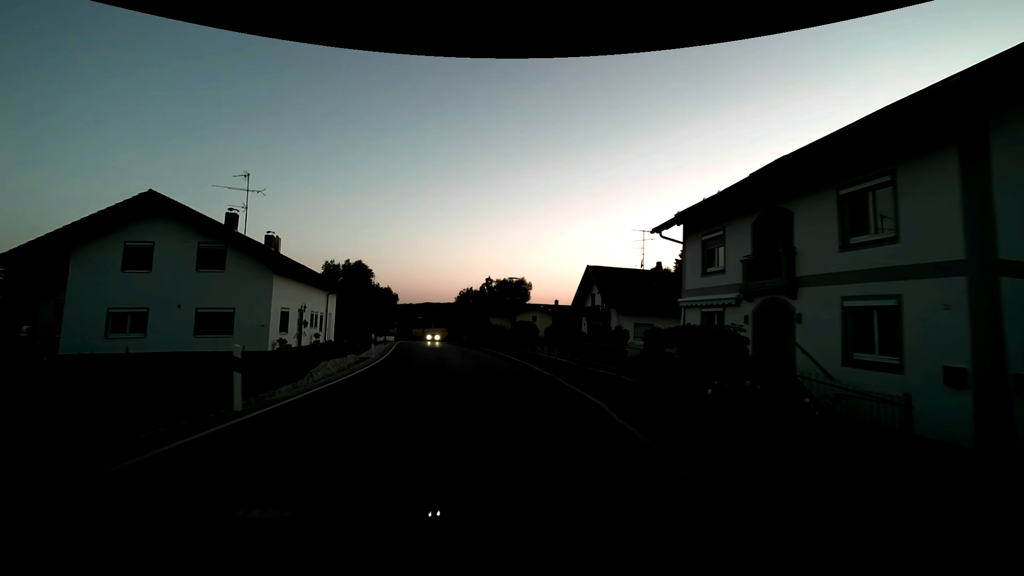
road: secondary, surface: asphalt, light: Dusk
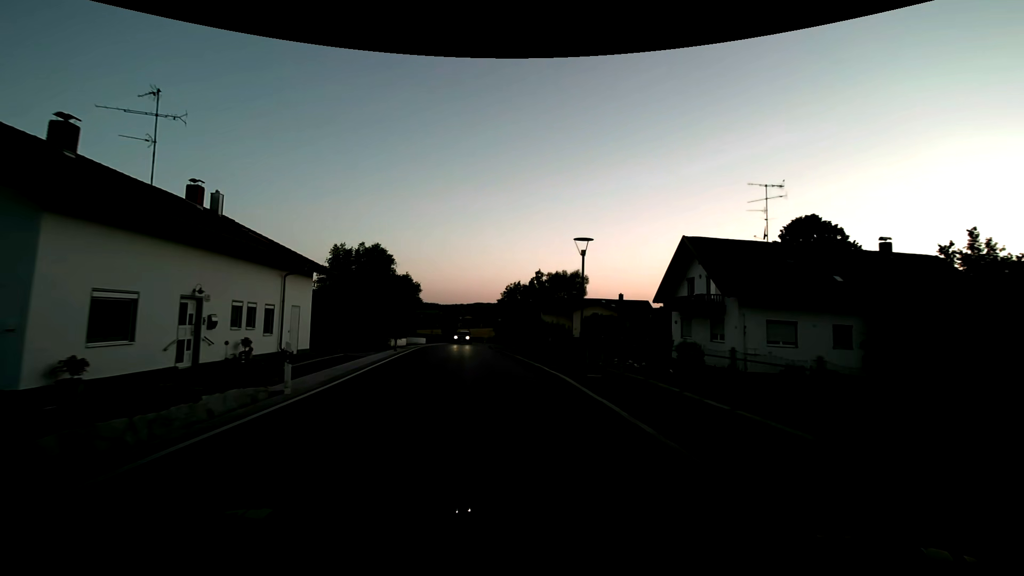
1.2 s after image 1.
(-0.7, +13.6) m; -6°
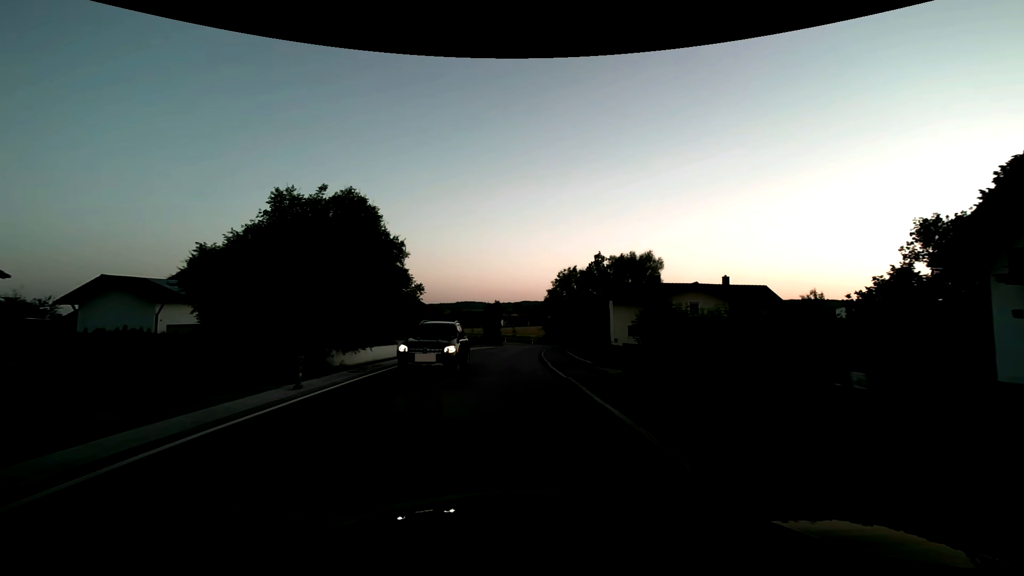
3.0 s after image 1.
(-1.1, +20.0) m; -6°
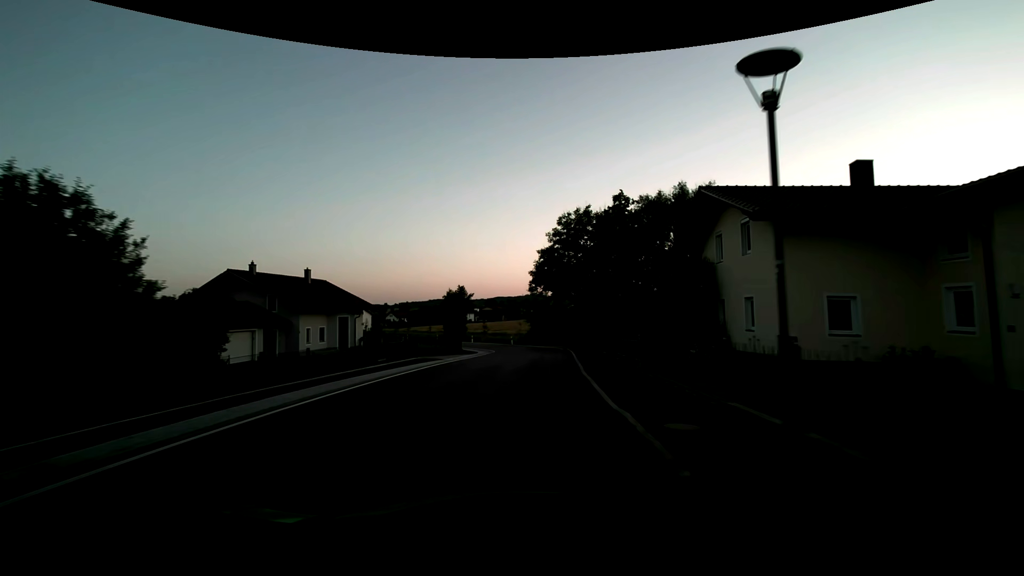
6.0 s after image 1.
(+0.4, +33.6) m; +3°
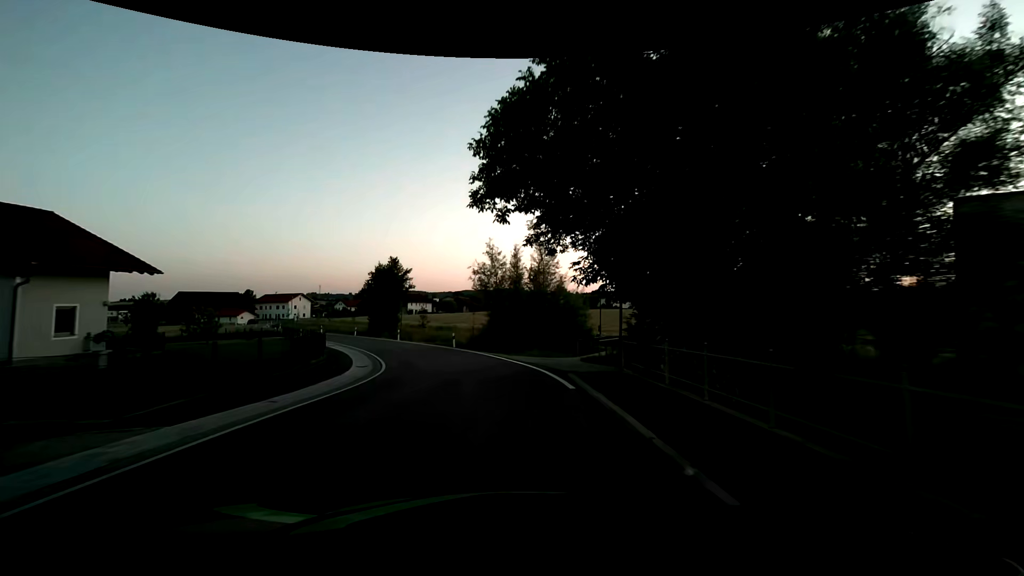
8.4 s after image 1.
(+1.4, +27.9) m; +4°
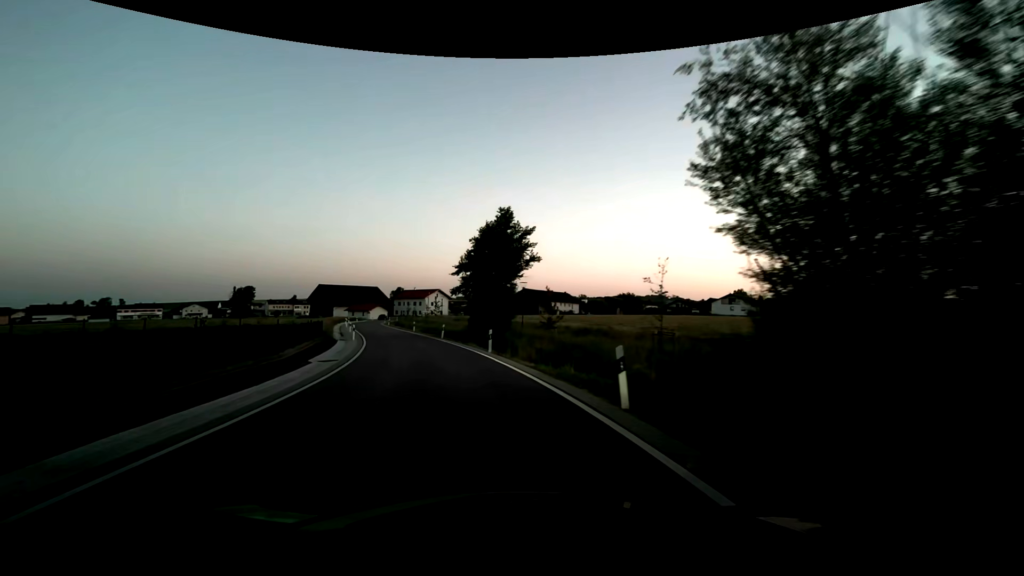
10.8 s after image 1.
(-3.4, +28.3) m; -17°
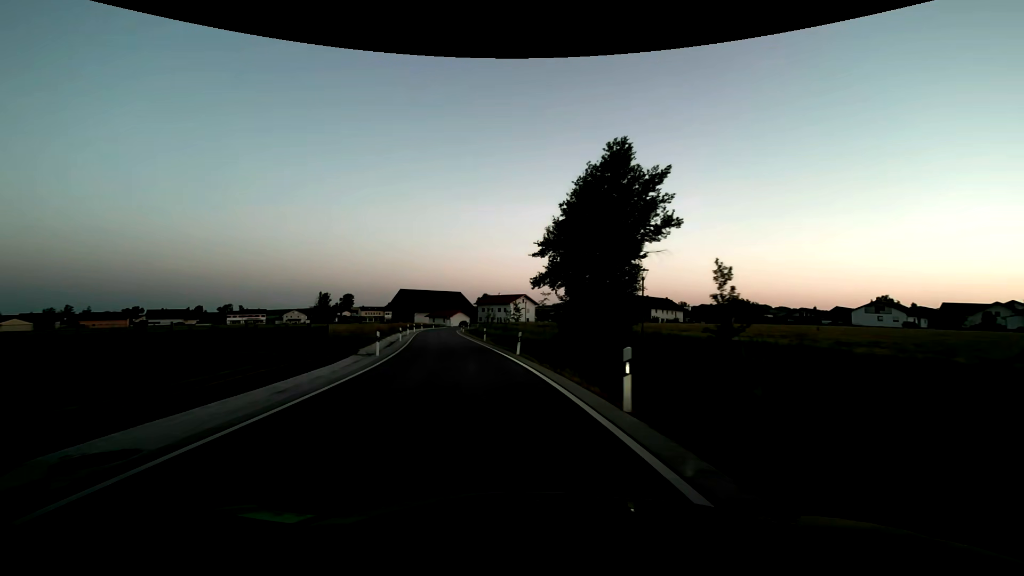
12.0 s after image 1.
(-1.2, +14.8) m; -10°
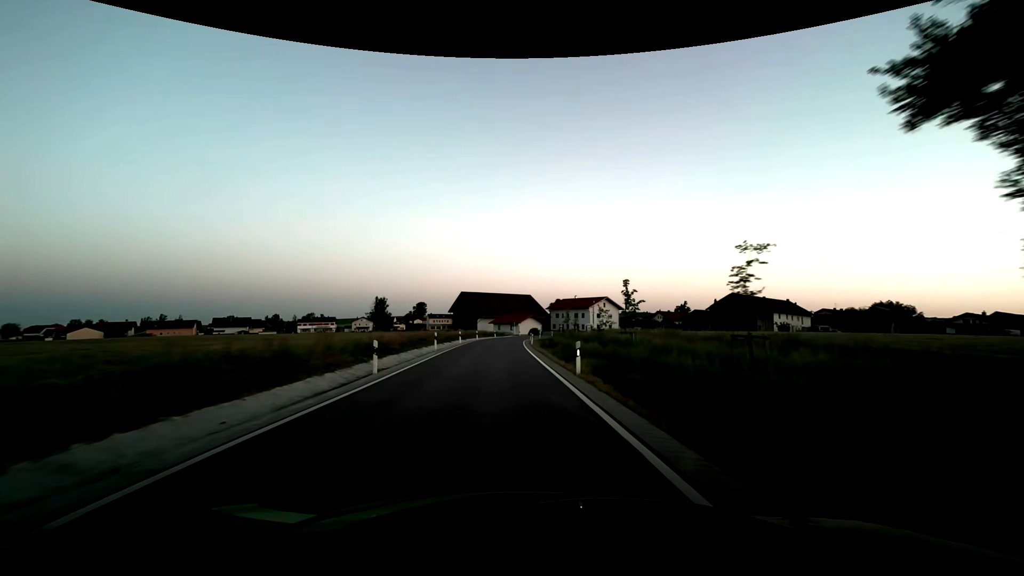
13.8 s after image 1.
(-2.0, +22.7) m; -9°
(0, +10) (0, +20) (0, +30) (-1, +40) (-1, +50) (0, +60) (+1, +70) (+3, +80) (+6, +89) (+10, +98) m
